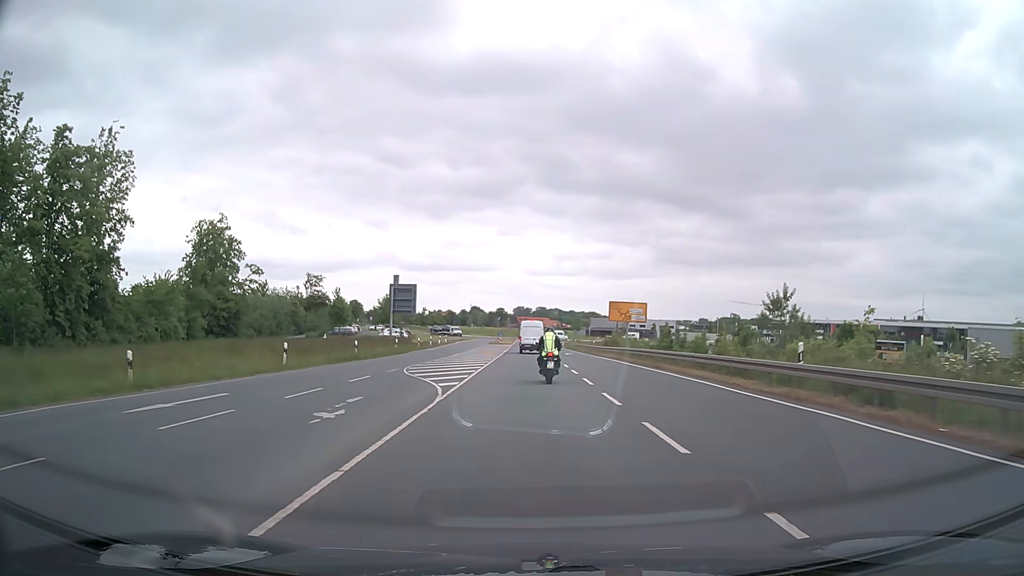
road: secondary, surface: asphalt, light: Day
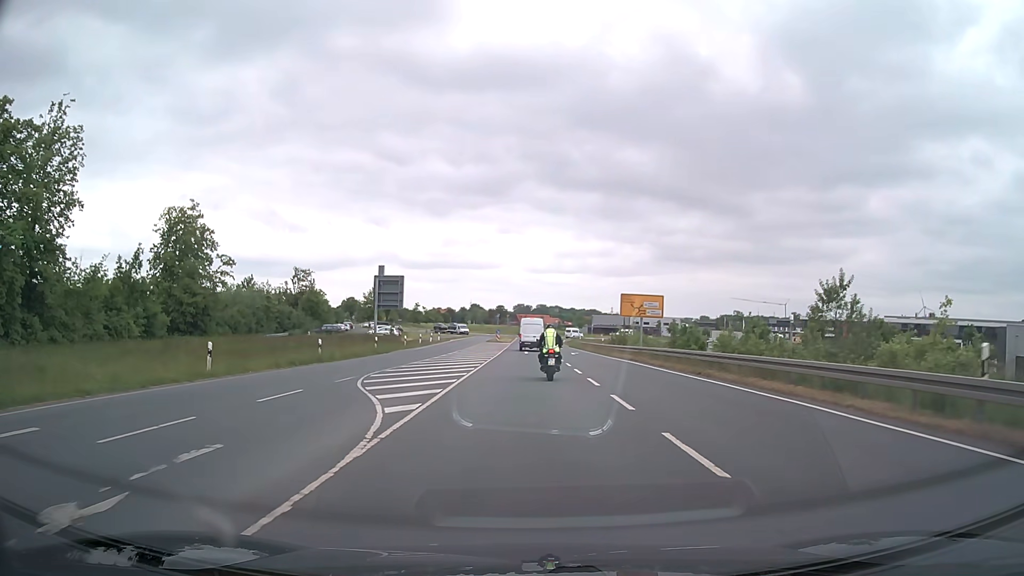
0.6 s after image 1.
(0.0, +7.4) m; 0°
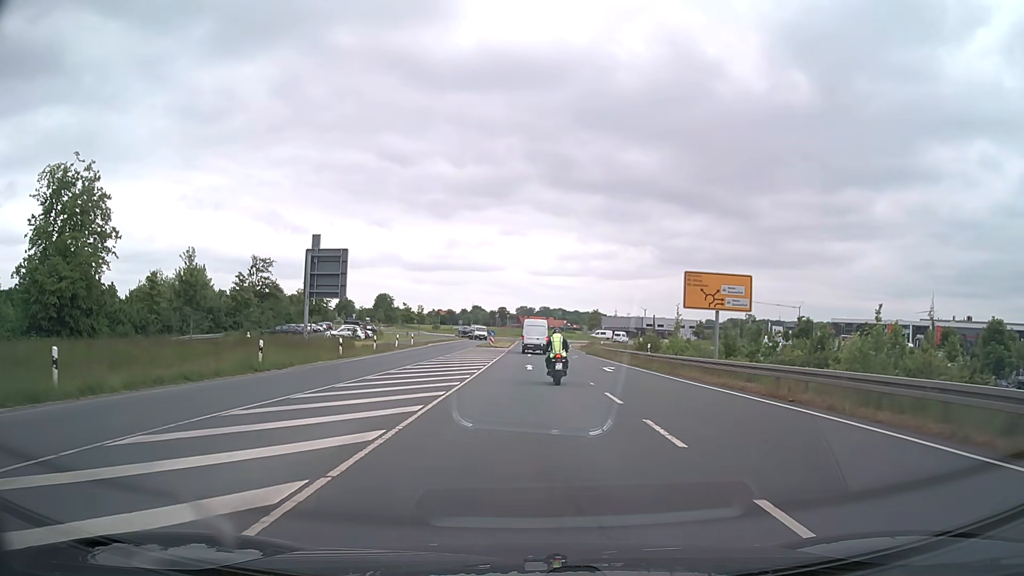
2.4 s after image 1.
(-0.1, +21.0) m; -1°
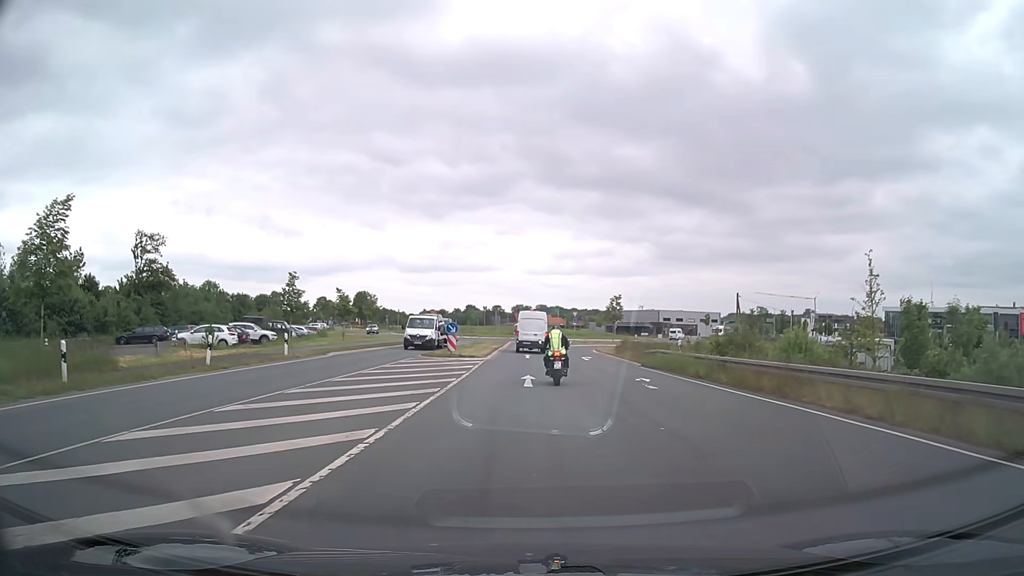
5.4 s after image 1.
(+0.1, +32.3) m; +1°
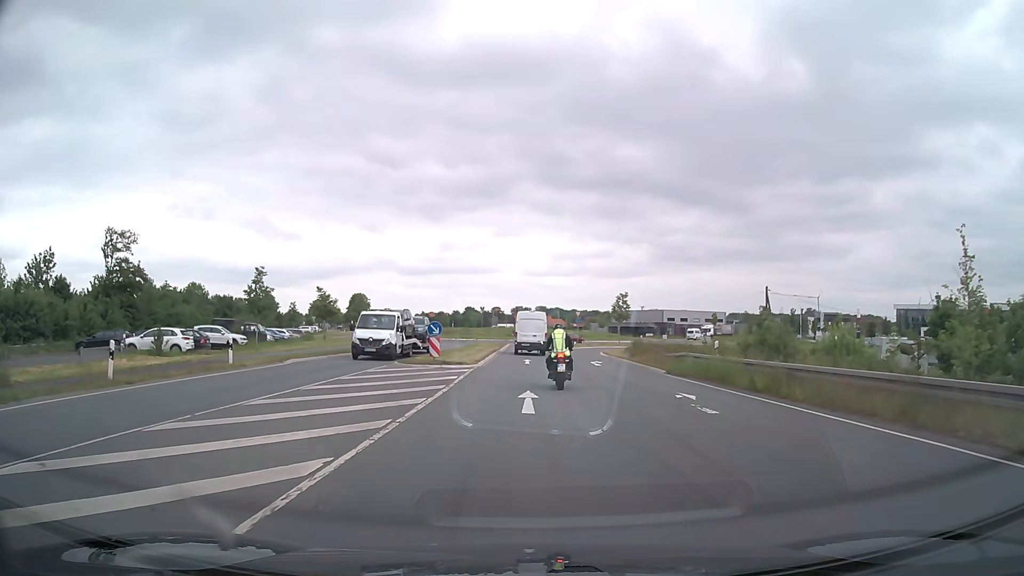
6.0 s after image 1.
(0.0, +5.9) m; 0°
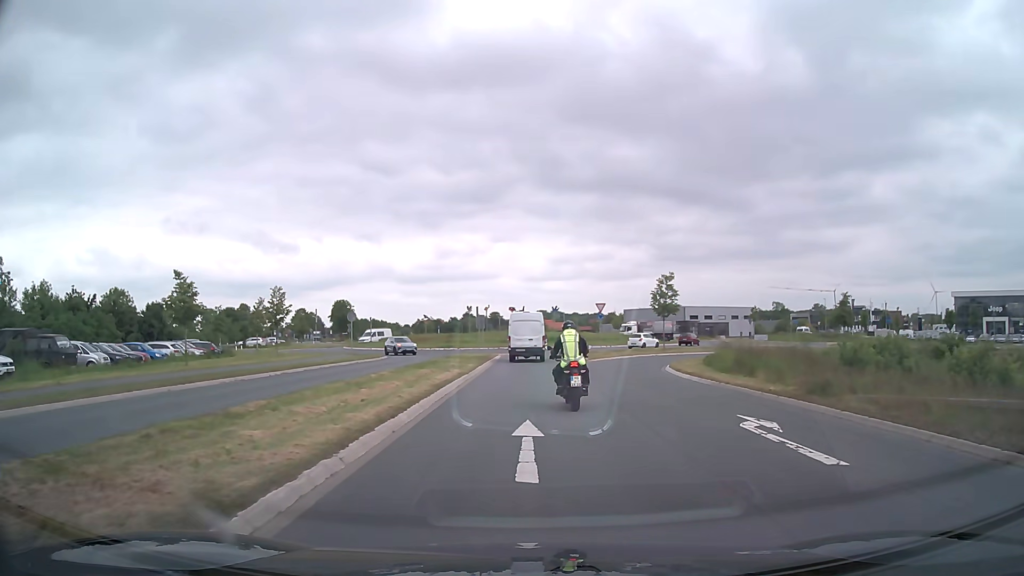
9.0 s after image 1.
(0.0, +24.8) m; 0°
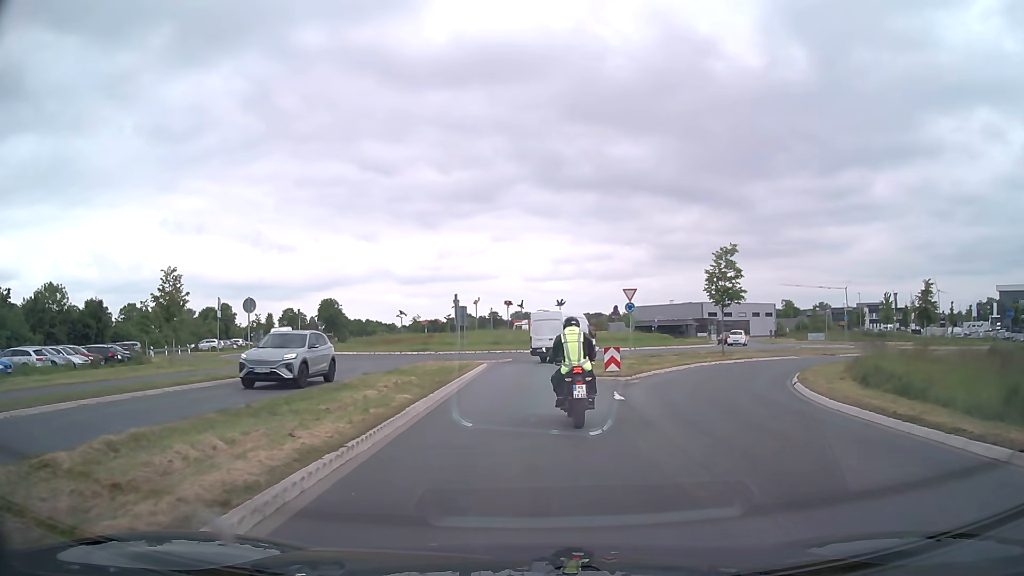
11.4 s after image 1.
(0.0, +15.9) m; 0°
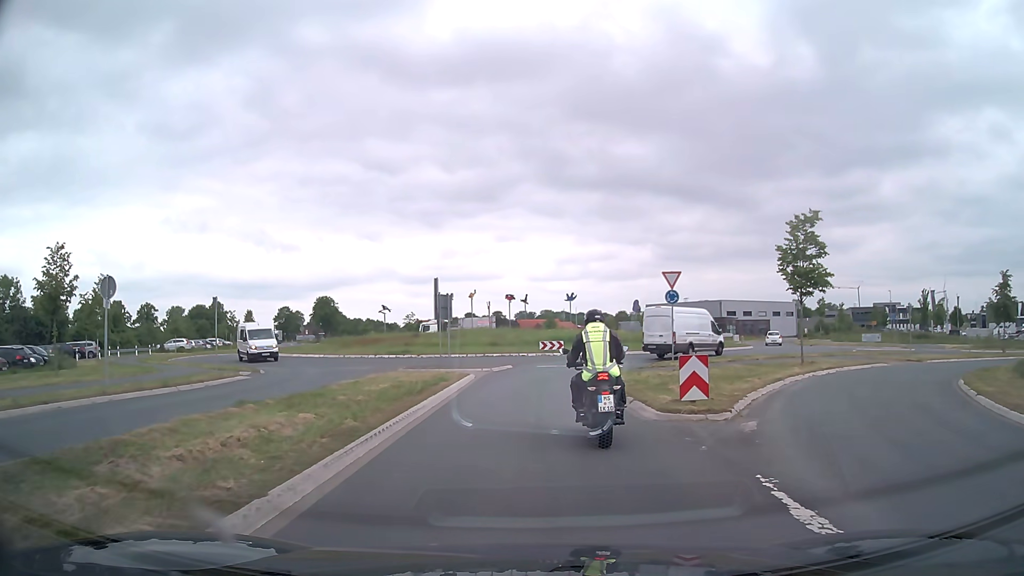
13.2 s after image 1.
(0.0, +10.2) m; 0°
(0, +10) (0, +20) (+2, +30) (+8, +38) (+15, +45) (+20, +53) (+23, +63) (+21, +72) (+16, +81) (+8, +86) m
